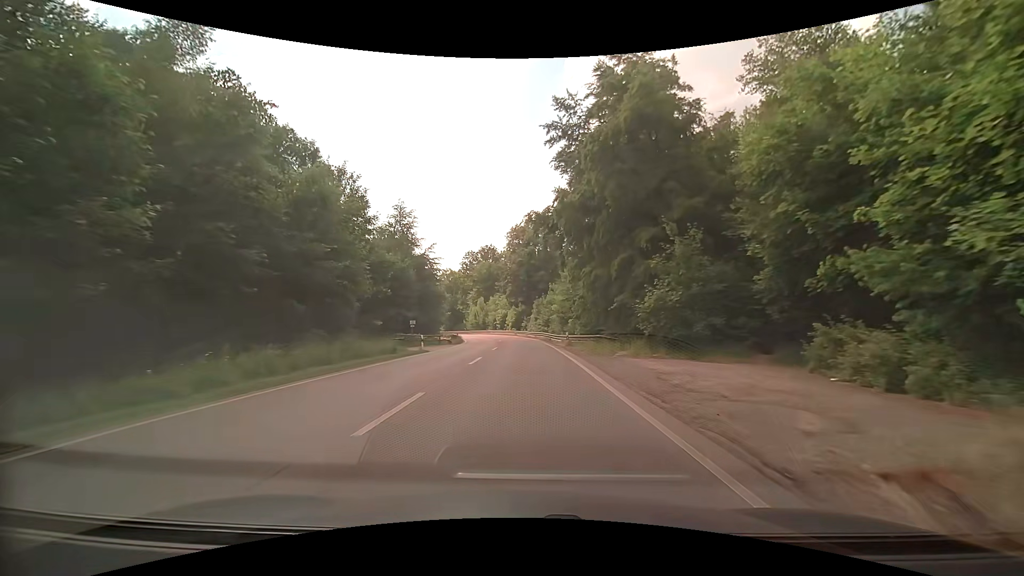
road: secondary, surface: asphalt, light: Day
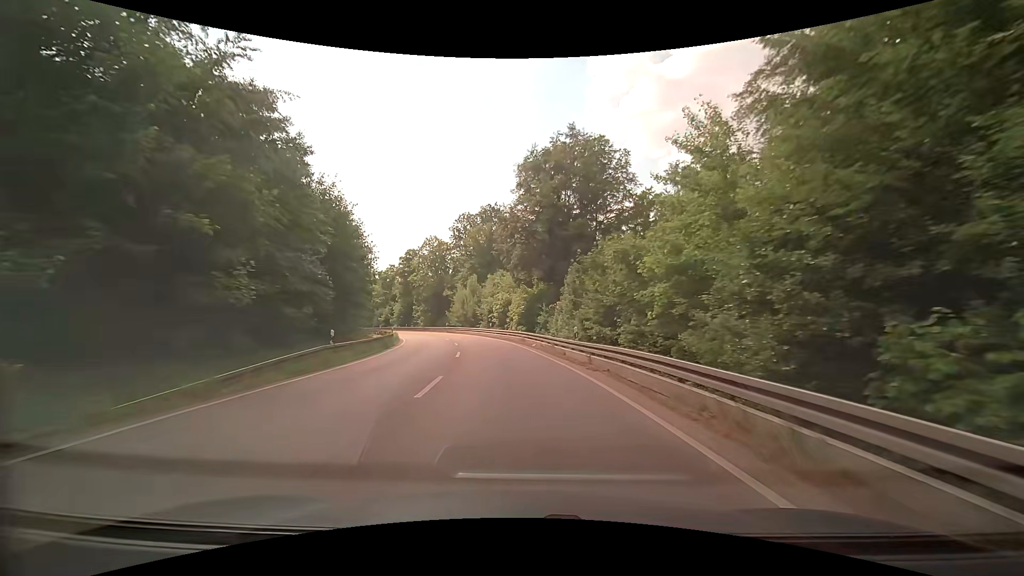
(-0.6, +44.9) m; -2°
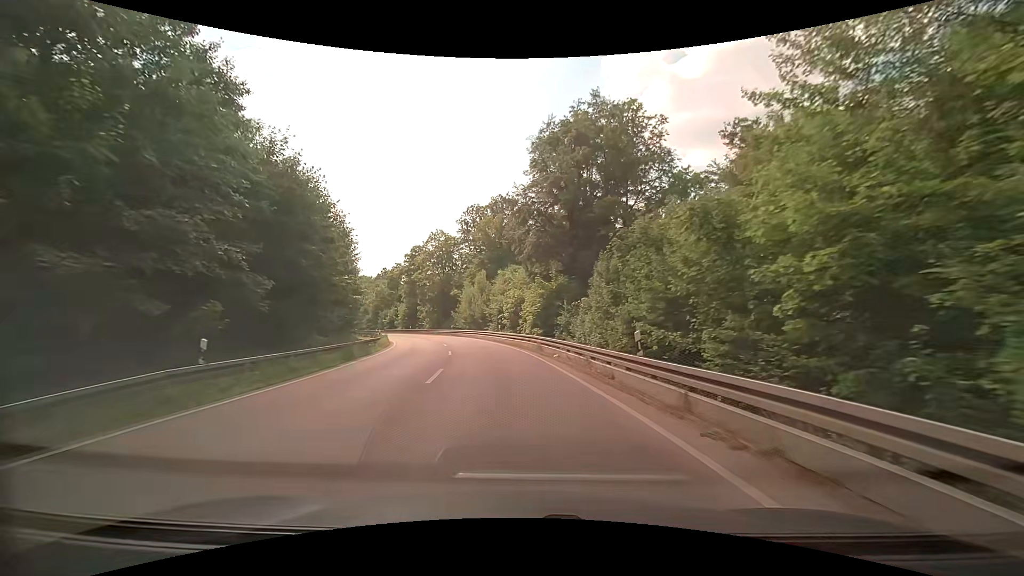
(0.0, +9.0) m; -1°
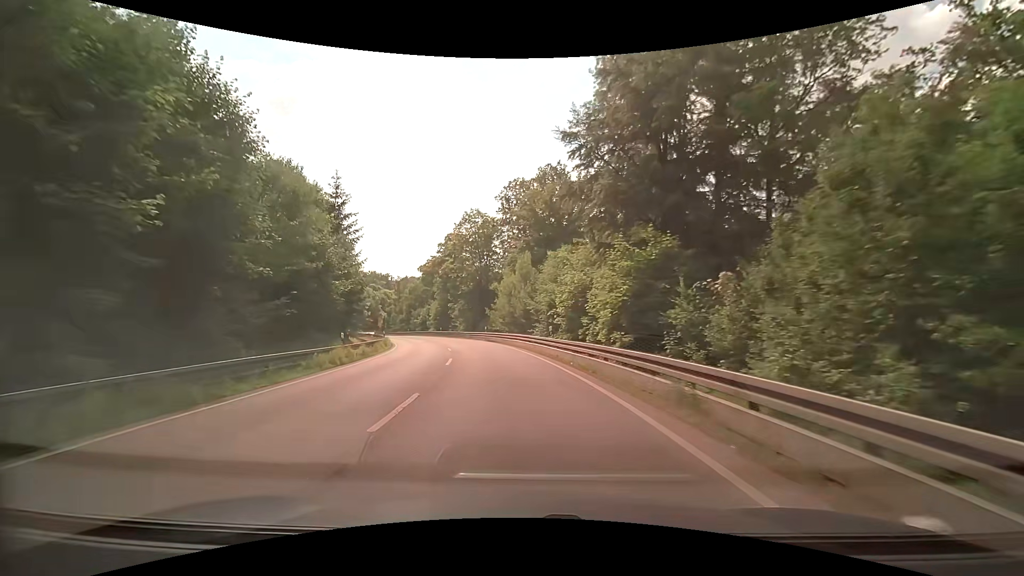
(-0.9, +17.8) m; -6°
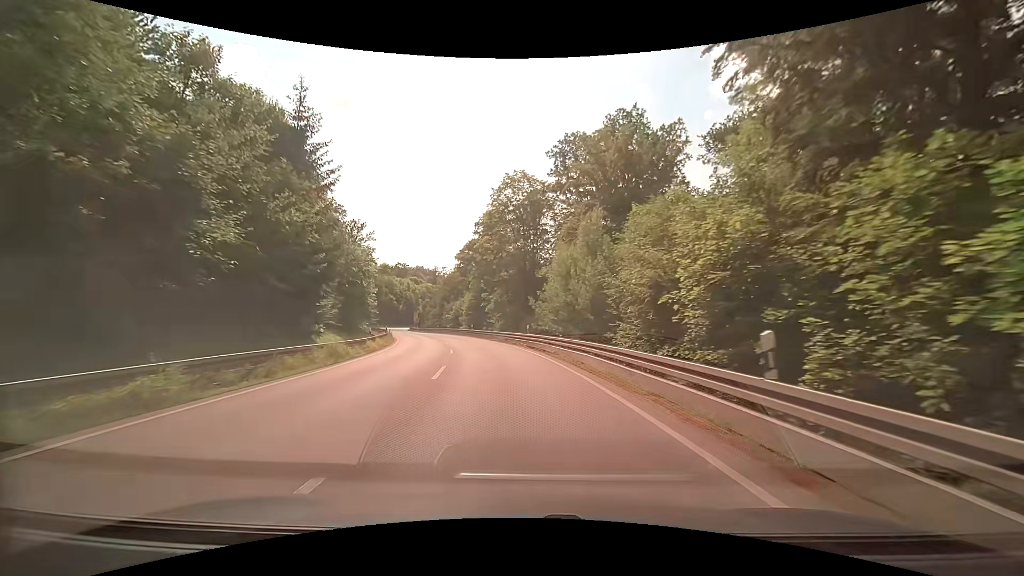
(-1.0, +17.8) m; -6°
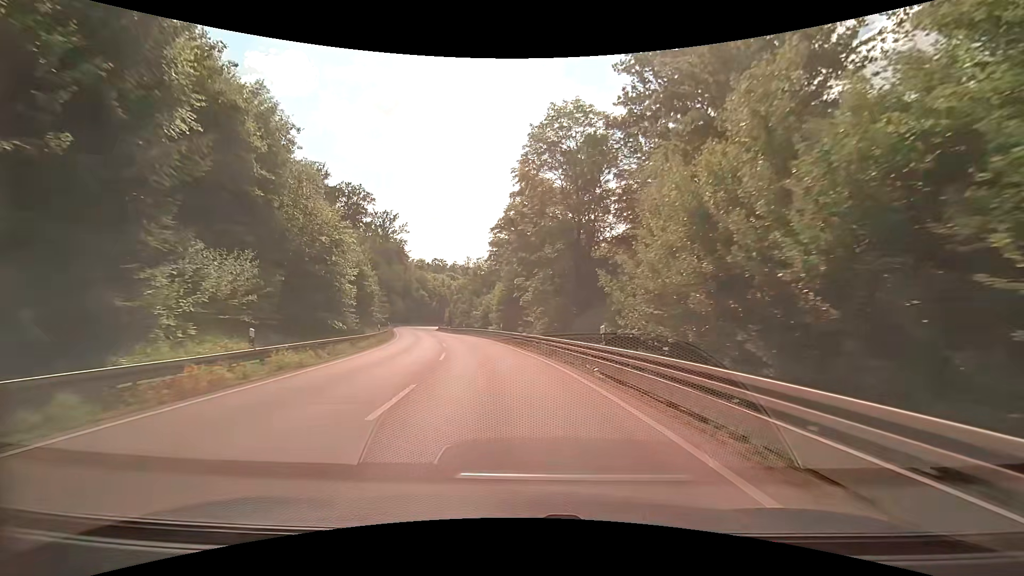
(-0.6, +17.5) m; -5°
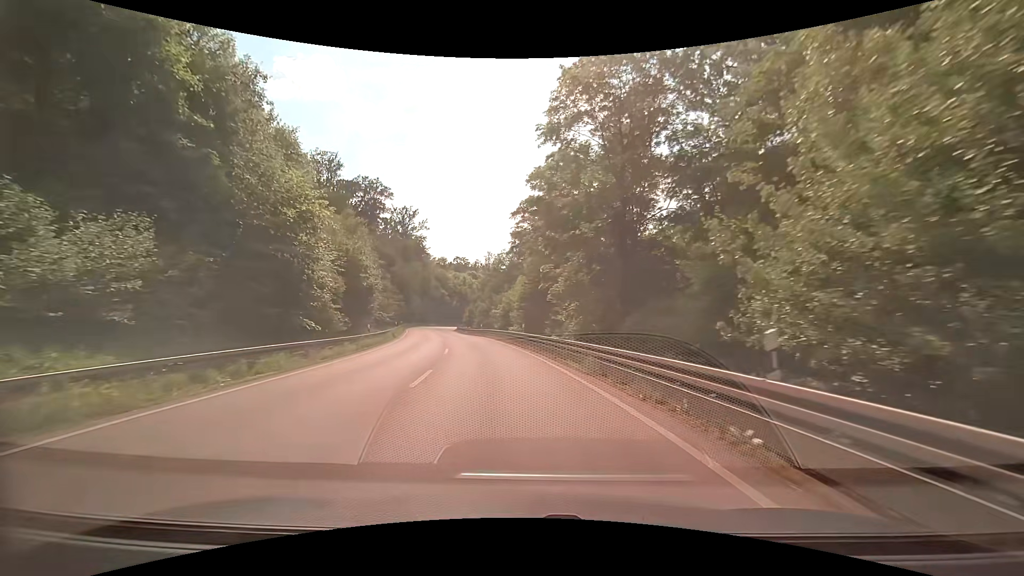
(-0.2, +8.4) m; -3°
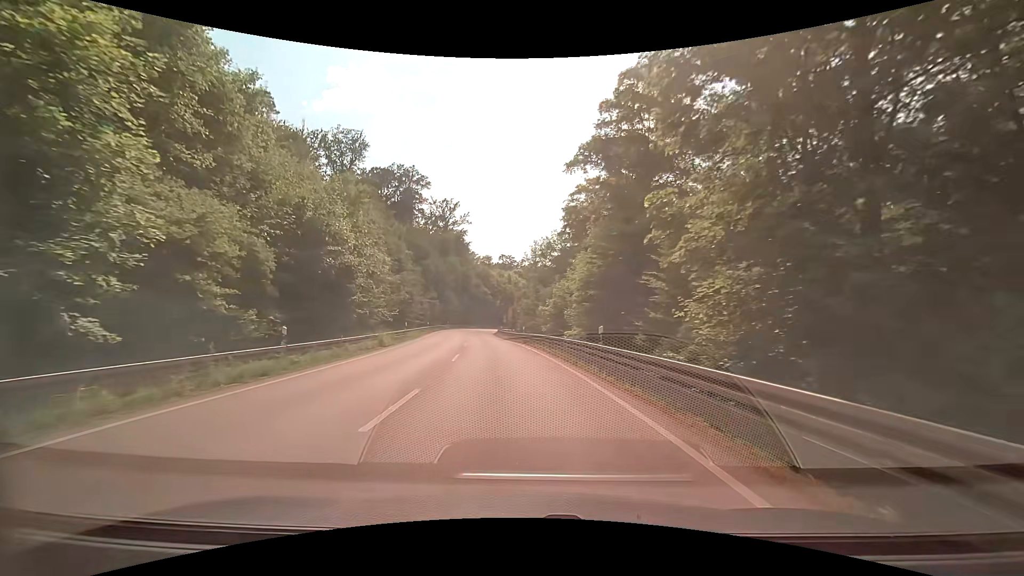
(-0.8, +16.3) m; -6°
